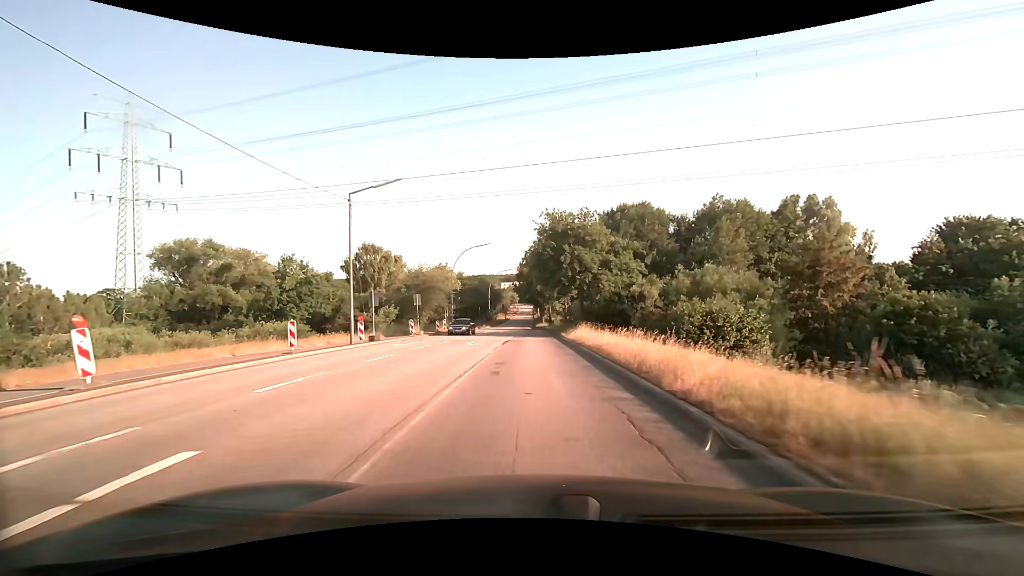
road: secondary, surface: asphalt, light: Day
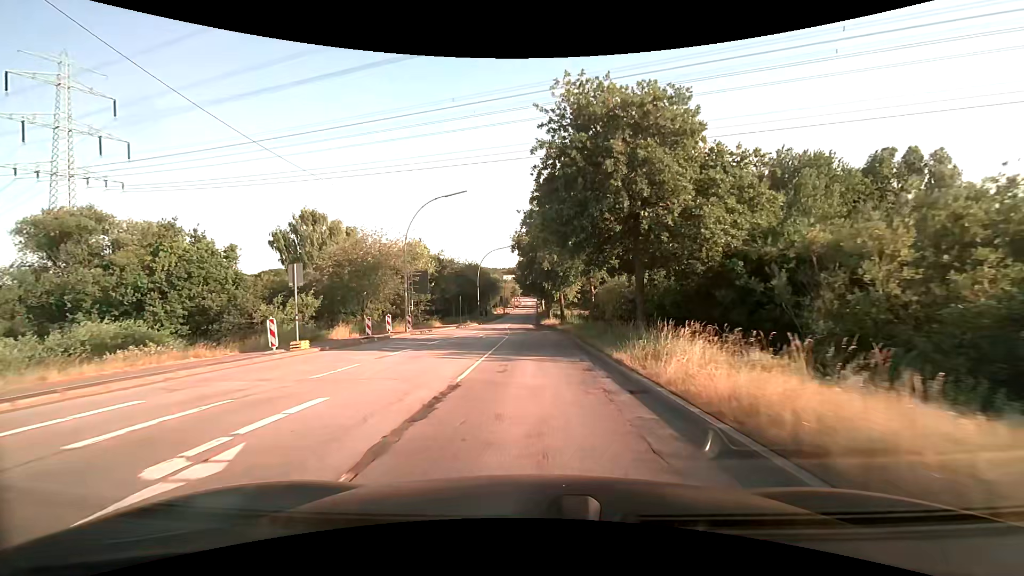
(-0.1, +22.0) m; 0°
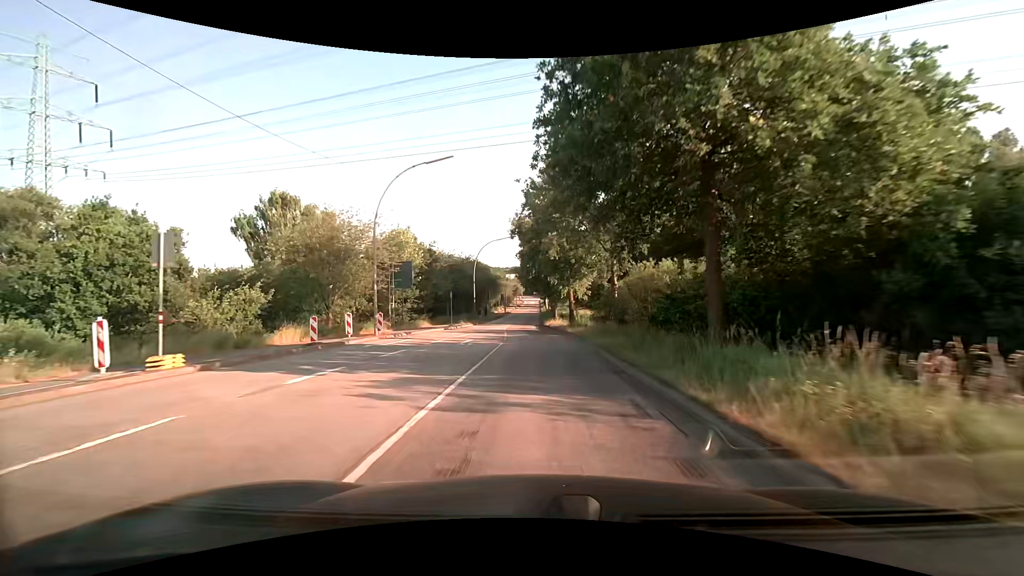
(-0.1, +7.6) m; -1°
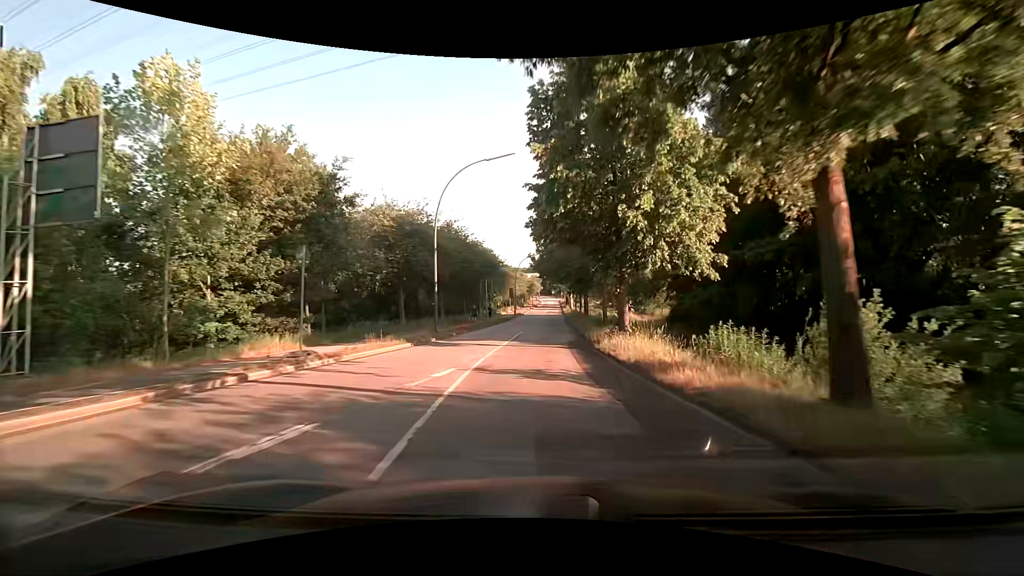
(-0.4, +30.9) m; -2°
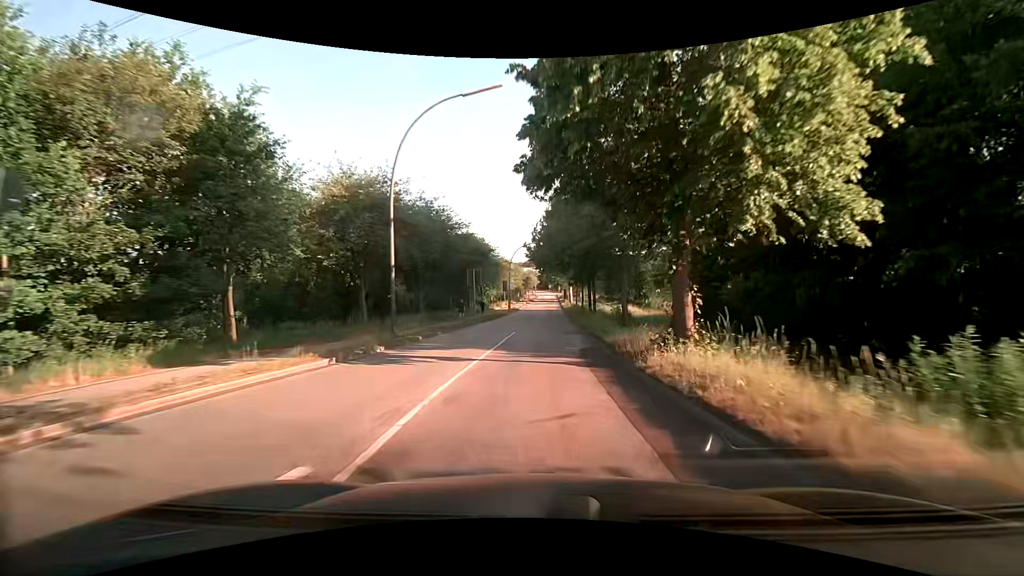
(0.0, +7.8) m; 0°
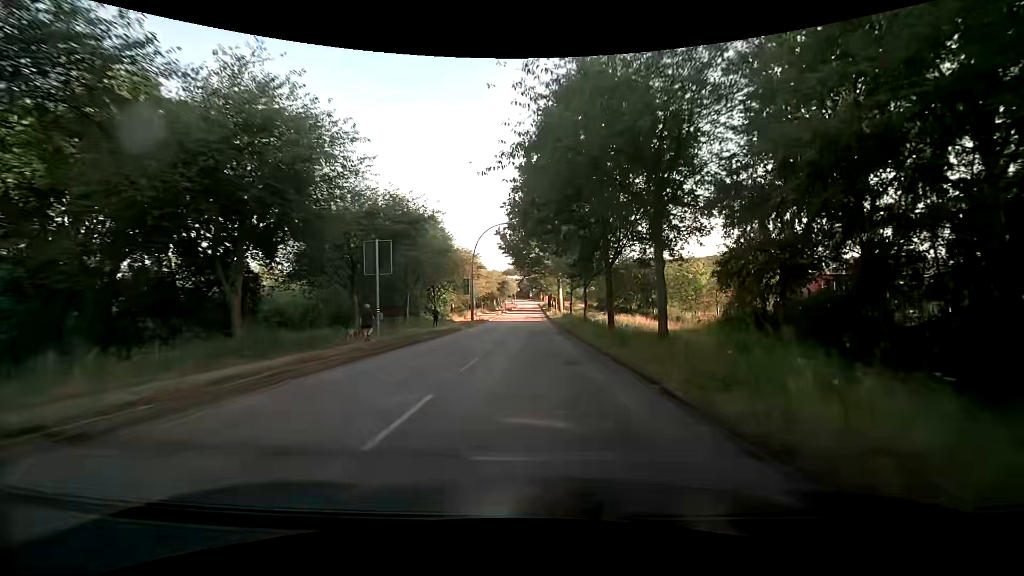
(+0.5, +23.6) m; +2°
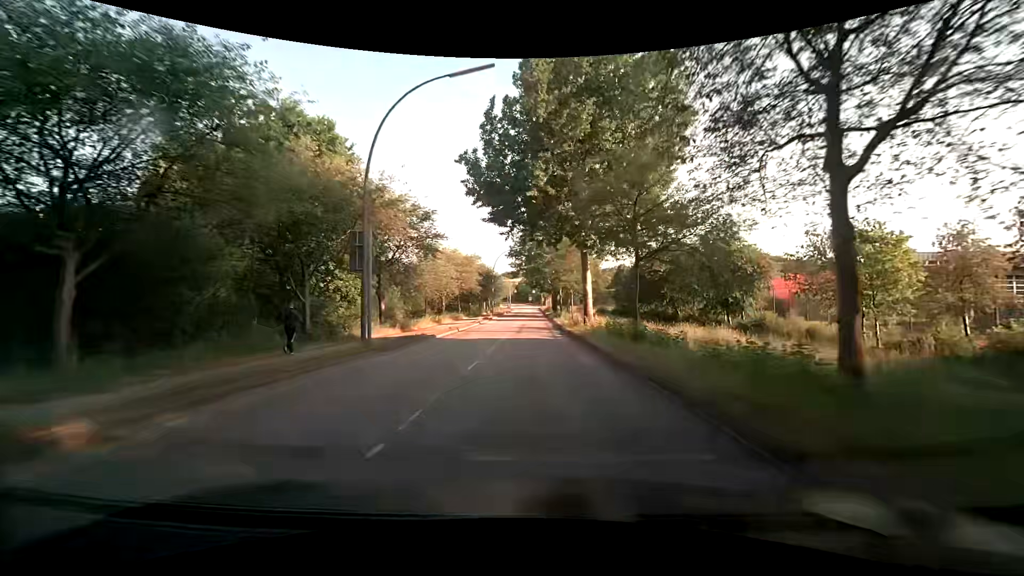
(0.0, +31.1) m; 0°
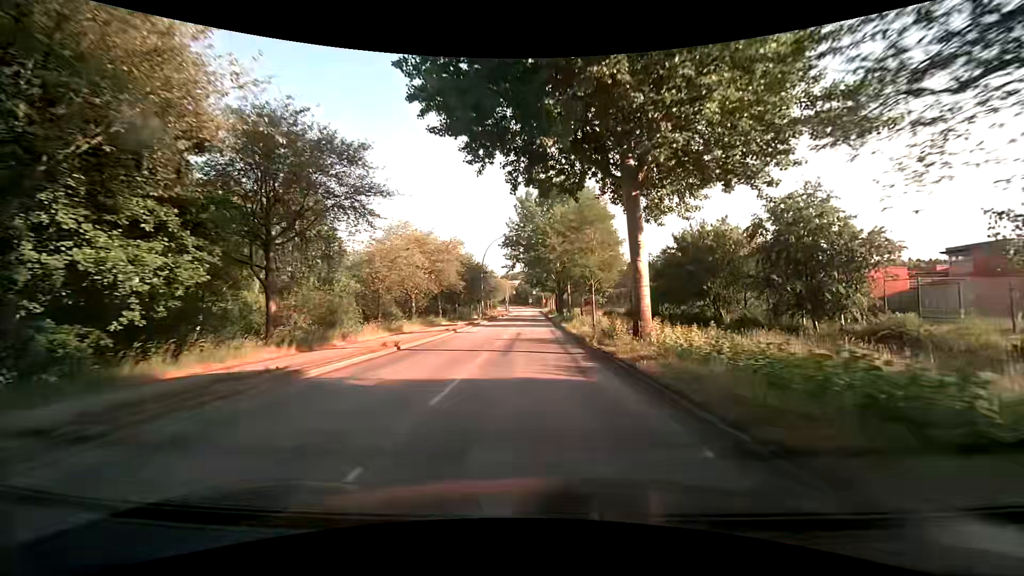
(+0.1, +15.1) m; 0°
(0, +10) (0, +20) (0, +30) (0, +40) (0, +50) (0, +60) (0, +70) (0, +80) (0, +90) (0, +100) m
